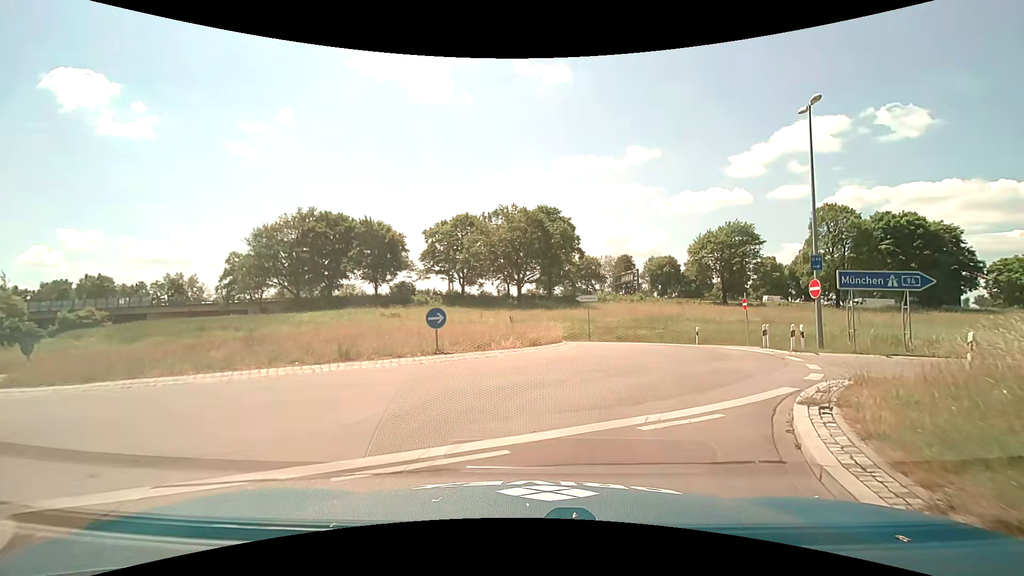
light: Day
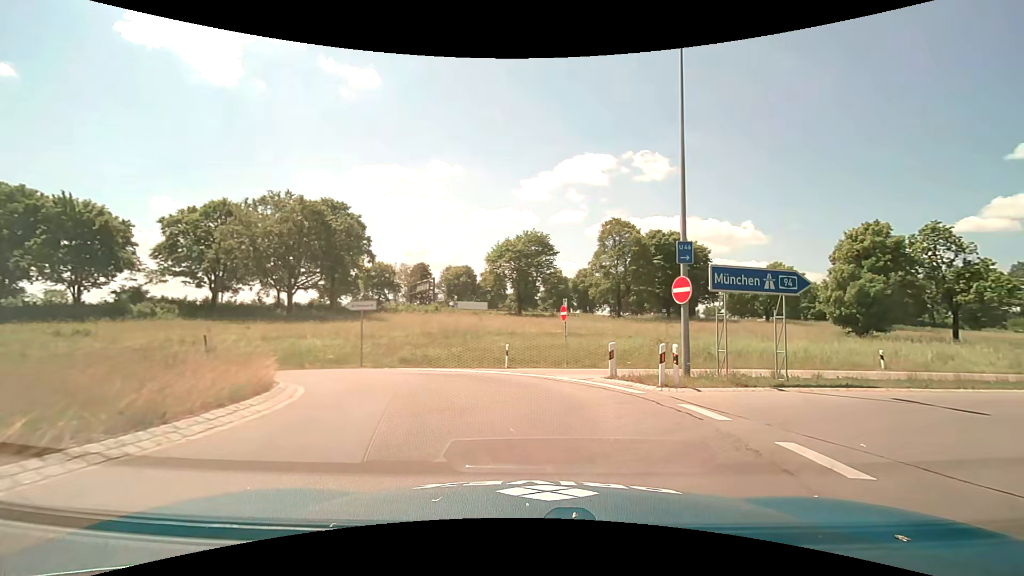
(+1.4, +9.4) m; +23°
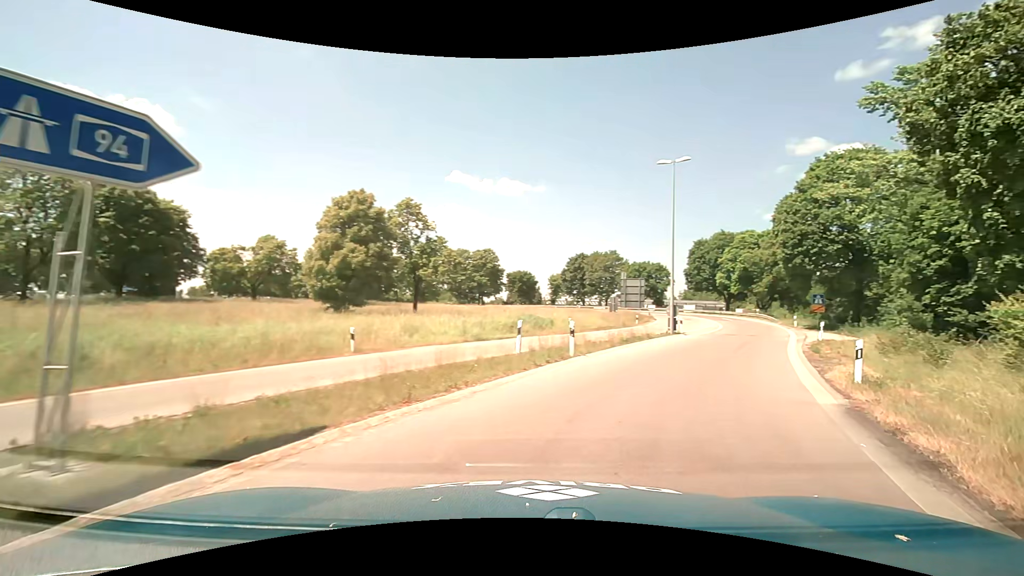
(+5.0, +10.1) m; +53°
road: motorway_link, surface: asphalt
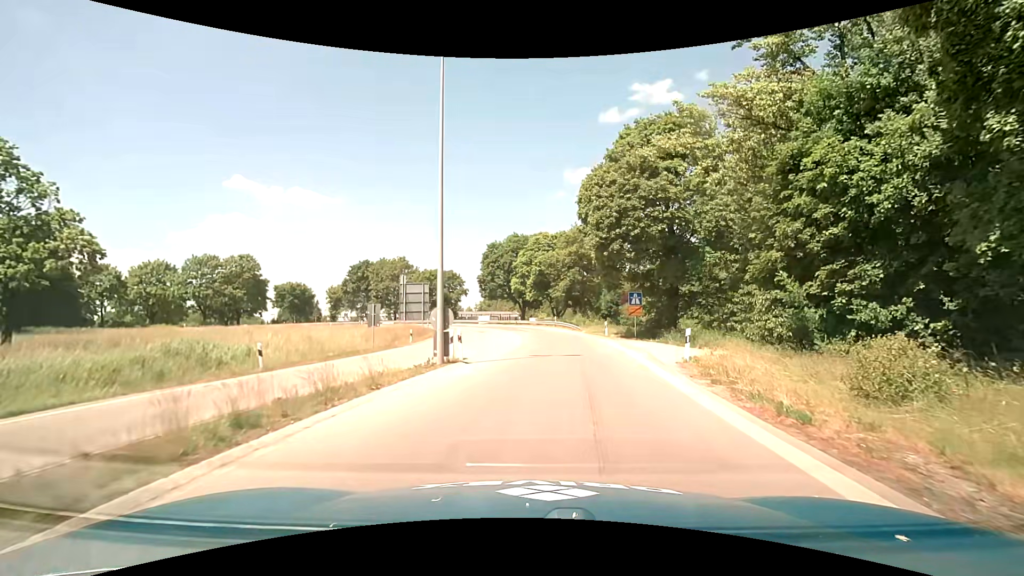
(+4.5, +15.0) m; +23°
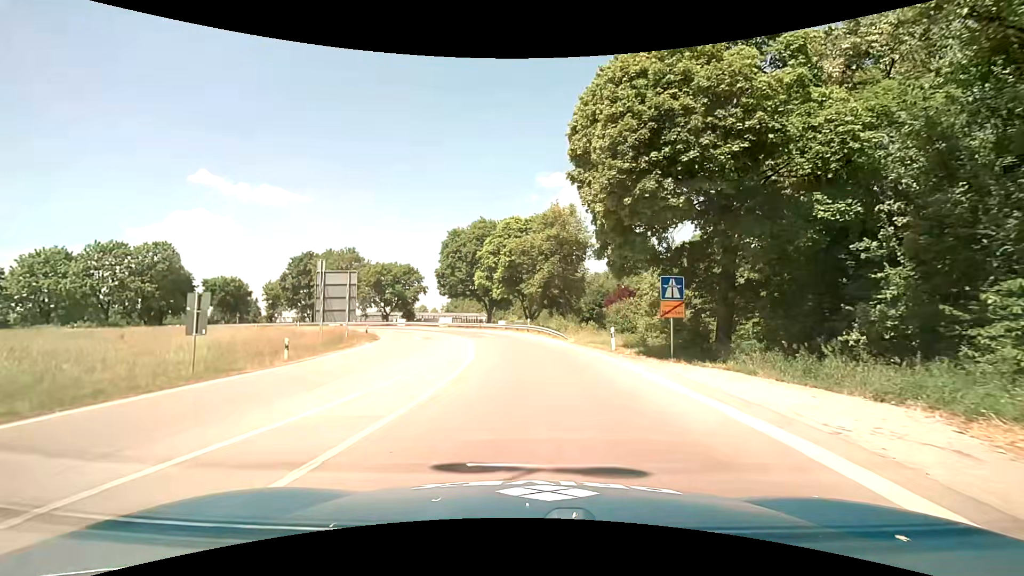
(+0.4, +14.2) m; +3°
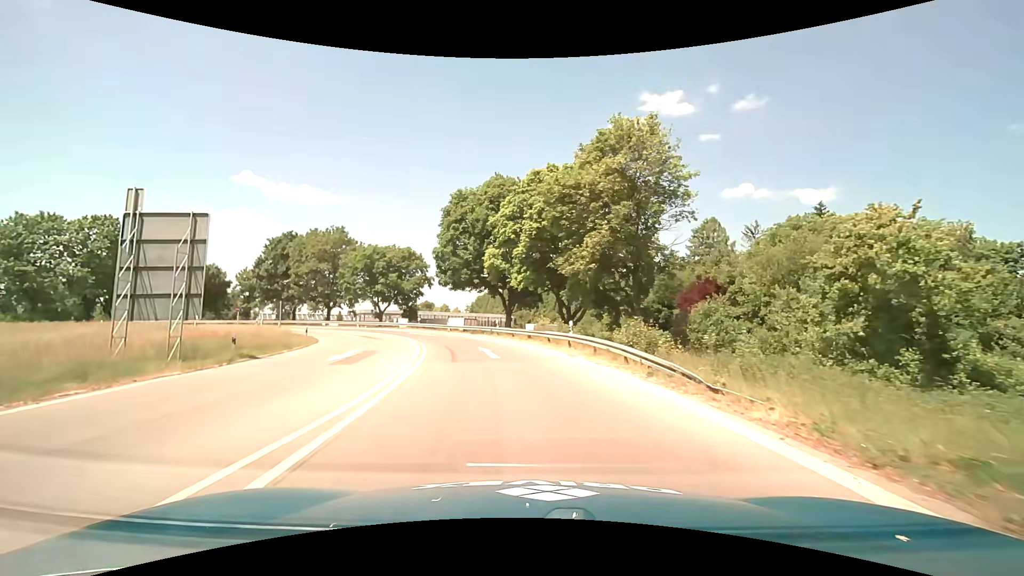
(-0.2, +22.1) m; -3°
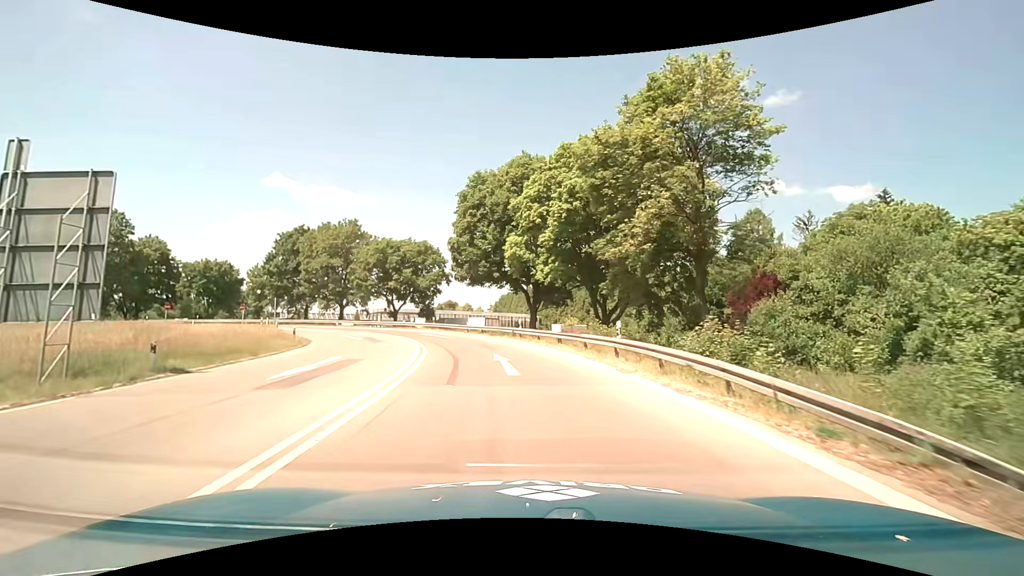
(-0.1, +6.0) m; -3°
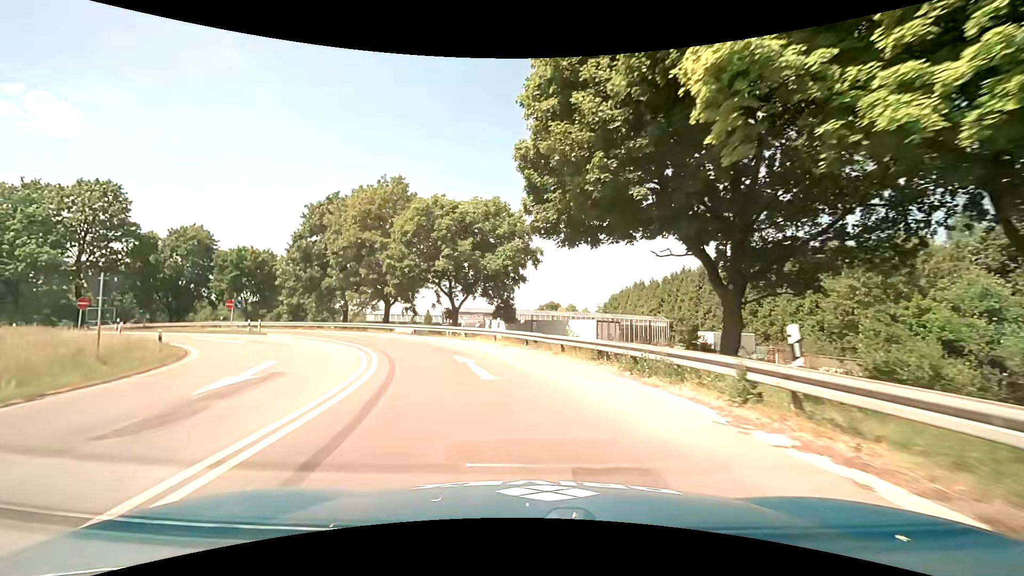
(-2.4, +25.3) m; -12°
(-1, +10) (-4, +20) (-8, +29) (-13, +37) (-21, +44) (-29, +50) (-37, +55) (-46, +60) (-54, +65) (-63, +70) m
